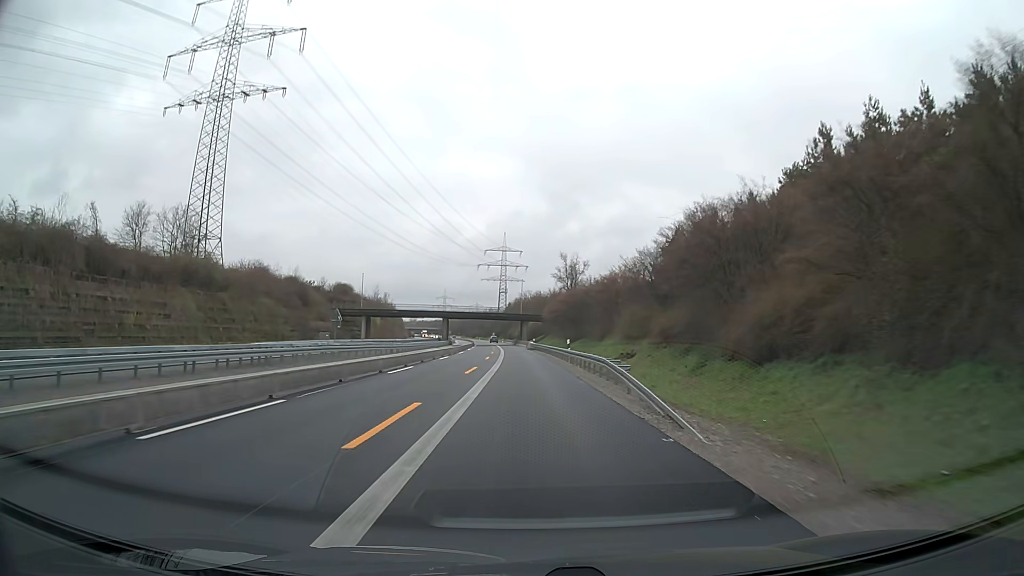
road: motorway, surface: asphalt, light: Day
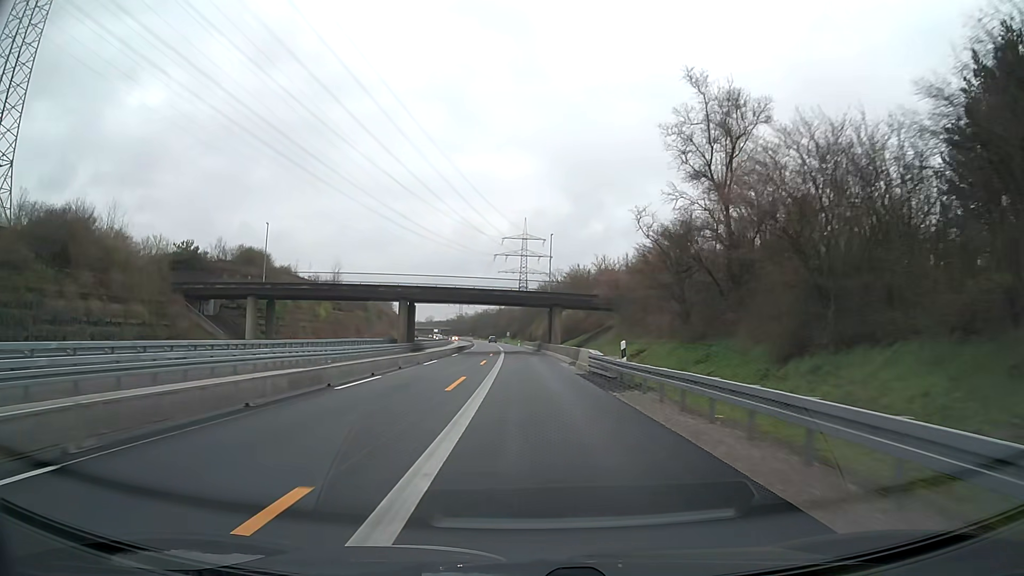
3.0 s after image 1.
(-1.4, +62.4) m; -2°
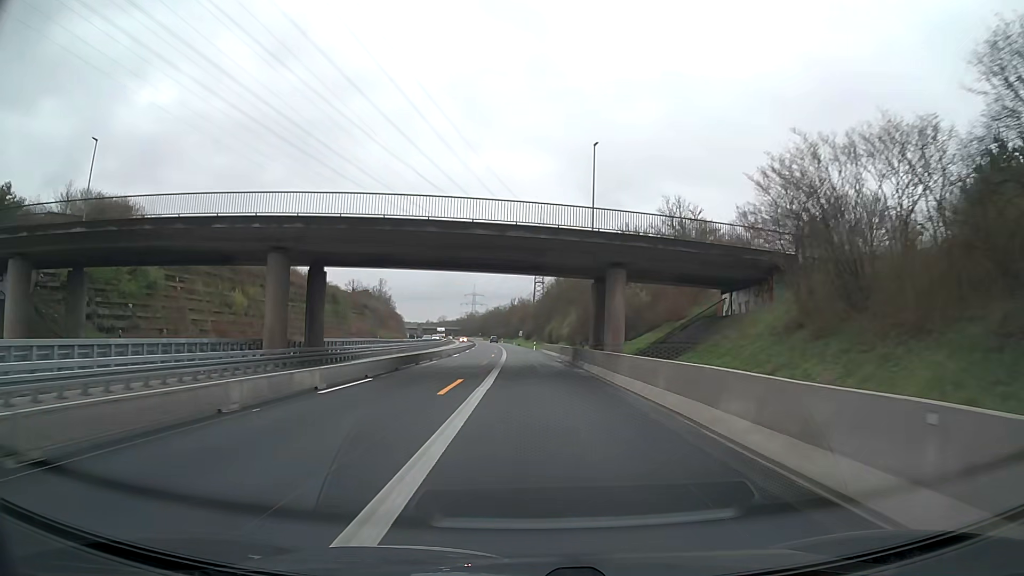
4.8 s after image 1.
(-0.4, +37.5) m; -1°
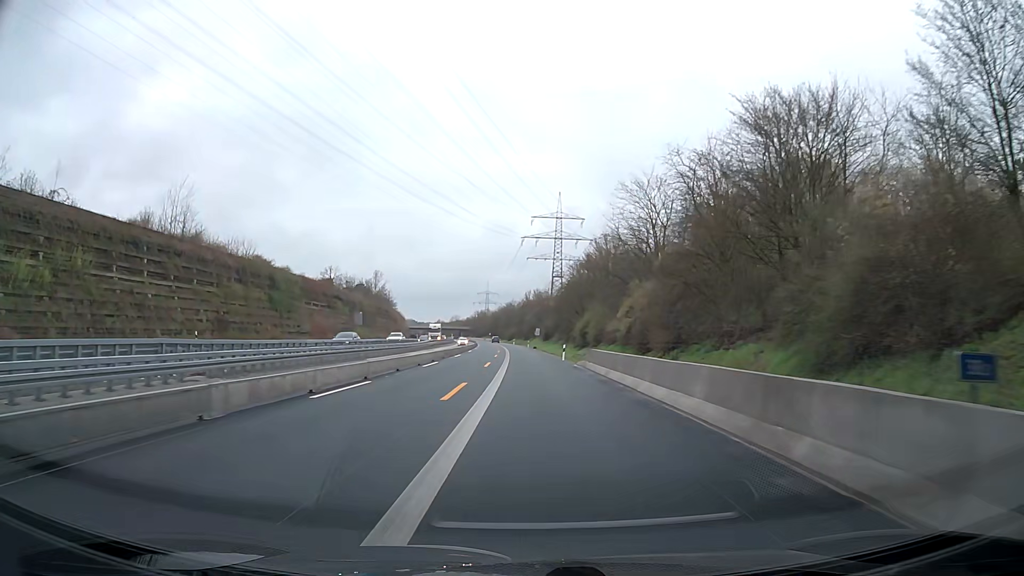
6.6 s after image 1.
(-0.5, +37.5) m; -1°
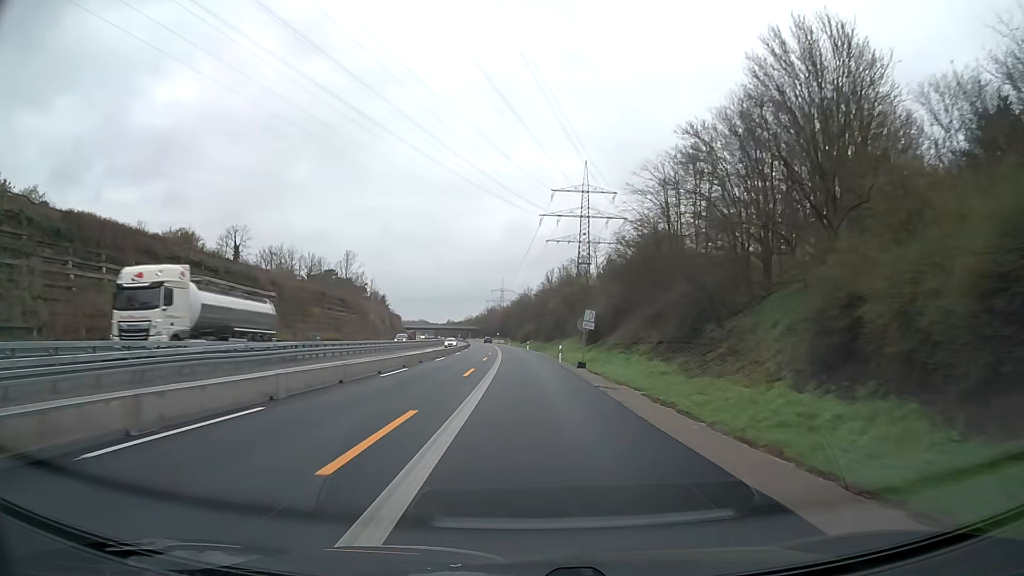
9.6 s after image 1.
(-0.7, +62.5) m; -1°
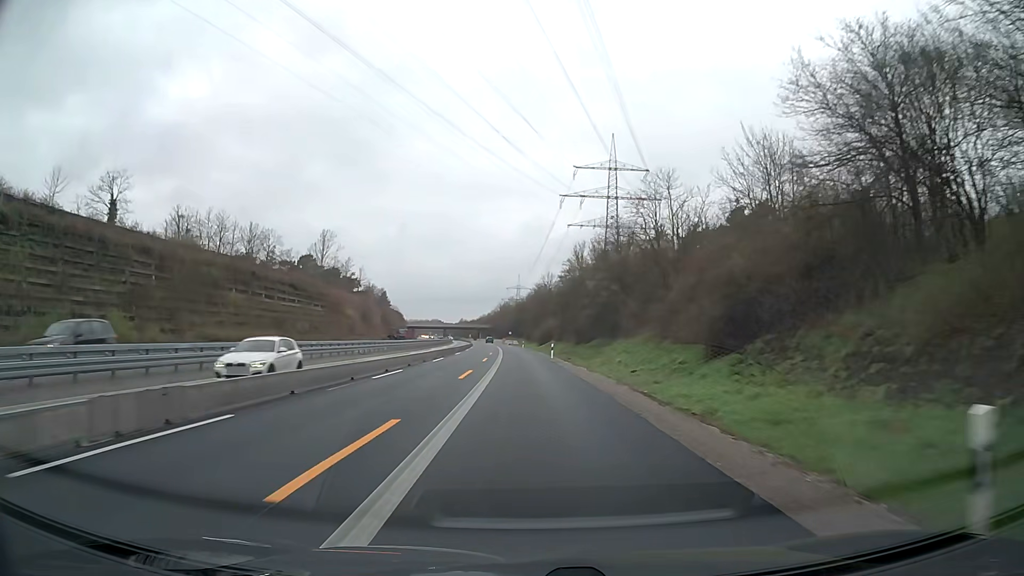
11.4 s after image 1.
(-0.5, +37.5) m; -1°
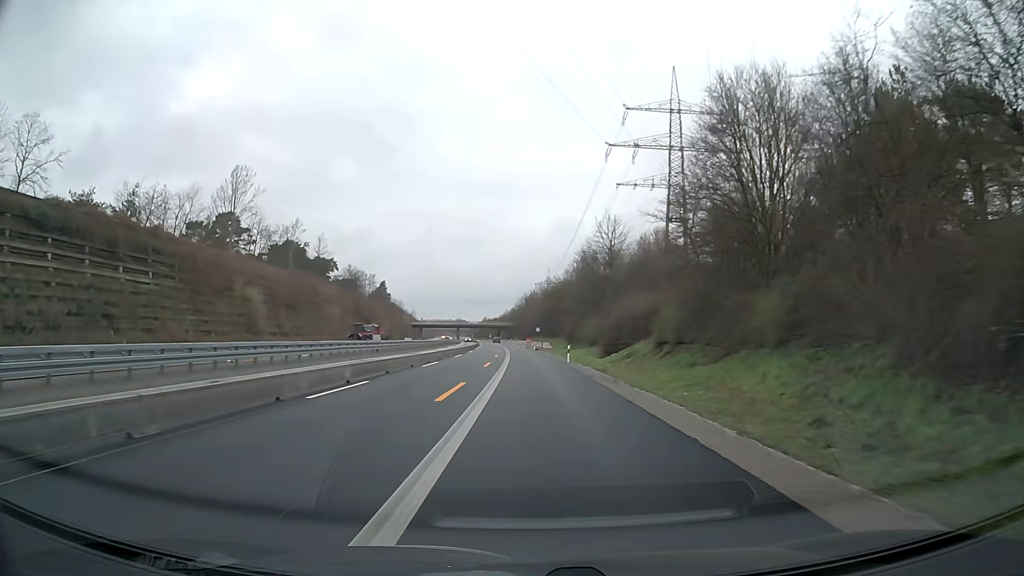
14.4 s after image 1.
(-1.4, +62.4) m; -3°
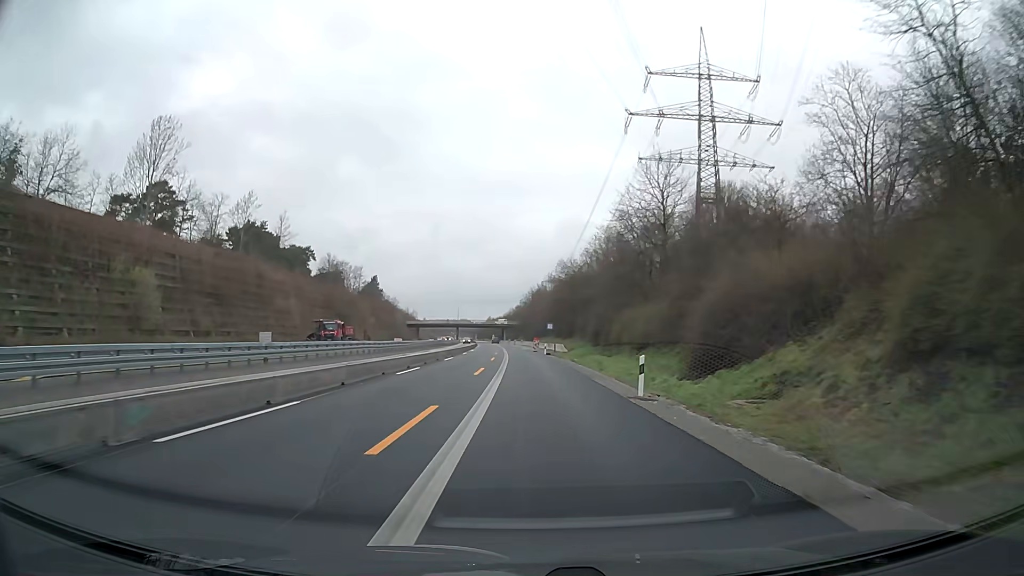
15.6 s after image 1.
(-0.1, +25.0) m; 0°
(0, +10) (0, +20) (0, +30) (-1, +40) (-1, +50) (-1, +60) (-1, +70) (-2, +80) (-2, +90) (-3, +100) m
